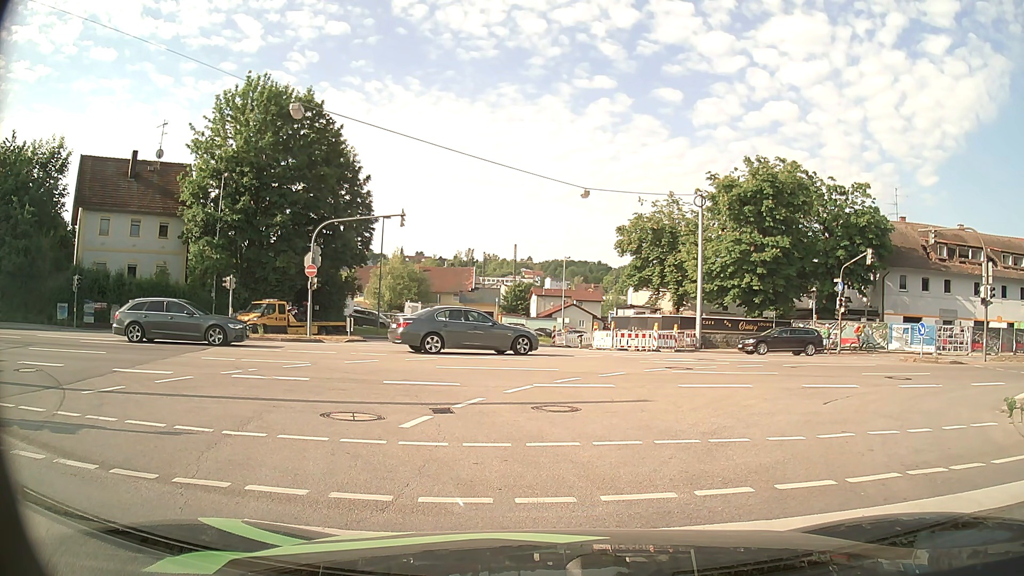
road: primary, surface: asphalt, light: Day
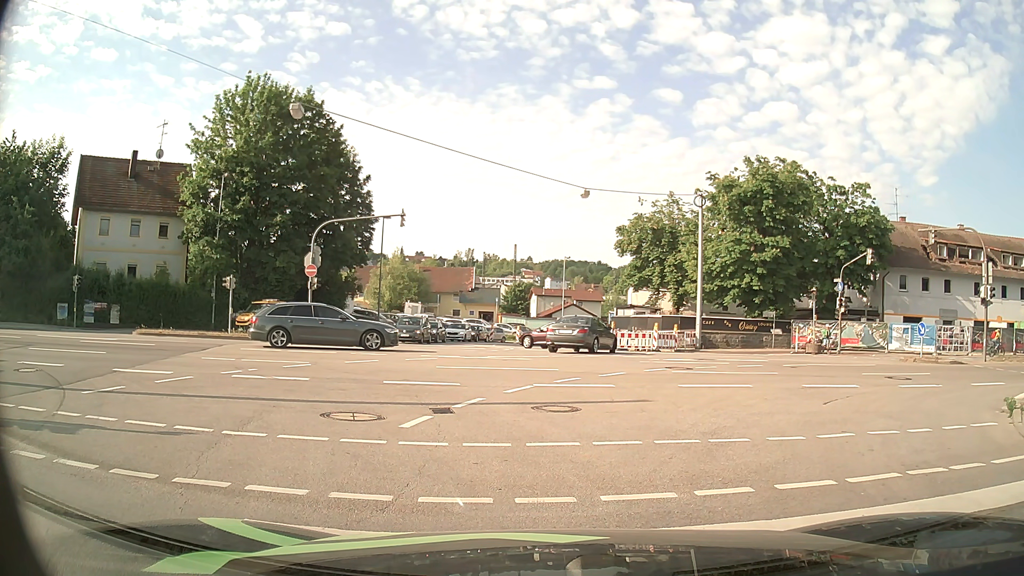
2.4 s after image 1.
(0.0, 0.0) m; 0°
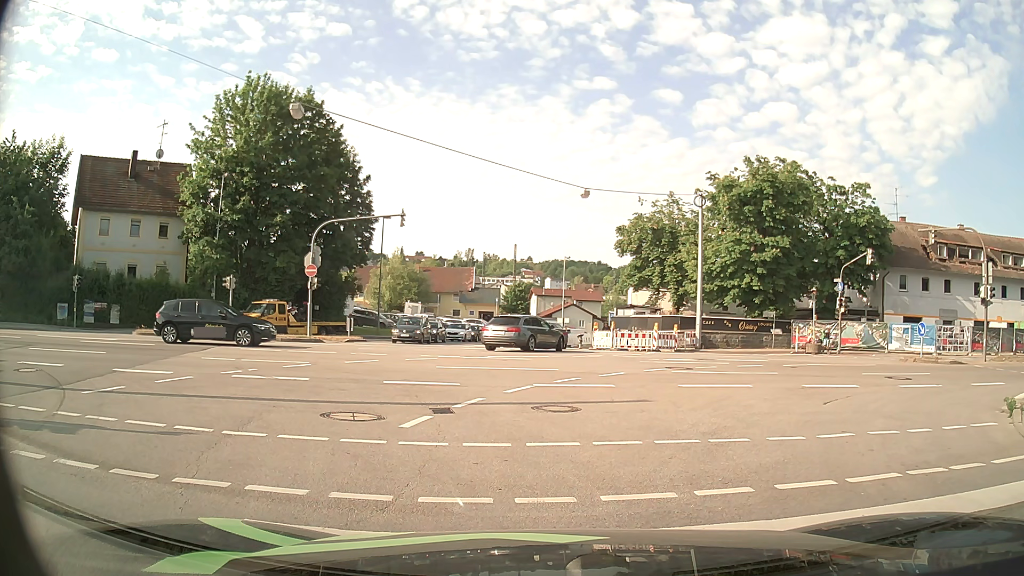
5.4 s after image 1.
(0.0, 0.0) m; 0°
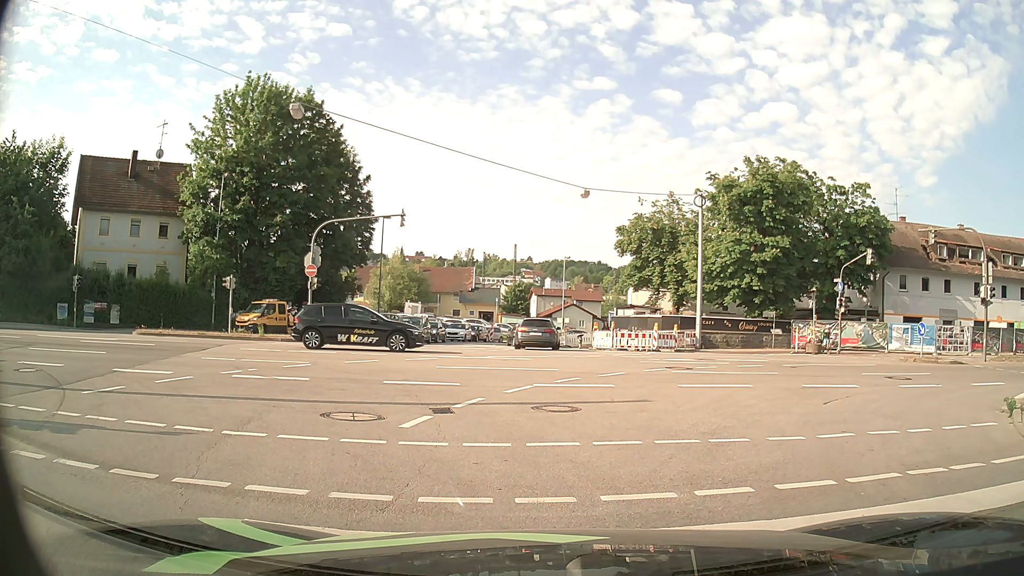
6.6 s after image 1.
(0.0, 0.0) m; 0°
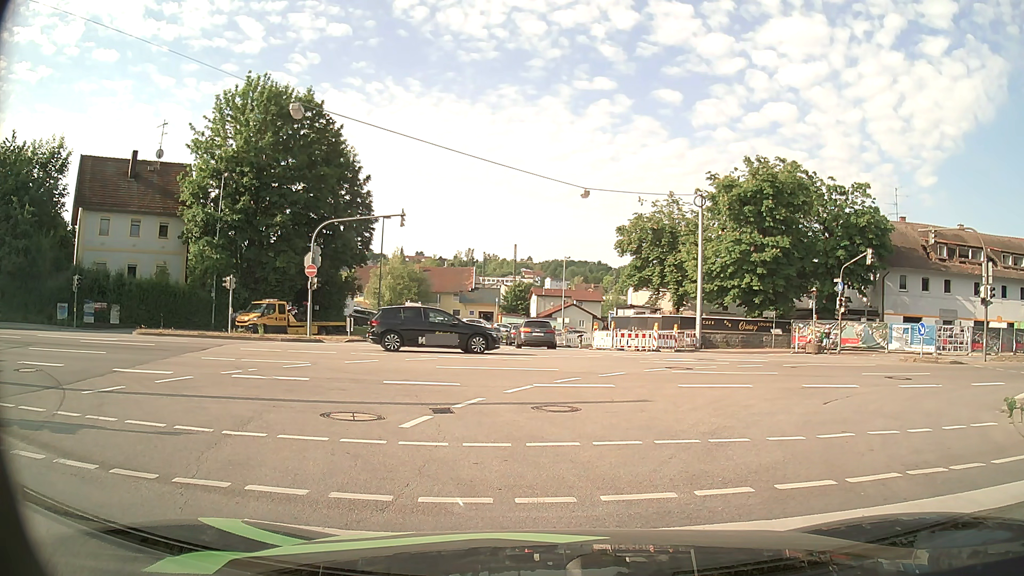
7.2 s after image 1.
(0.0, 0.0) m; 0°
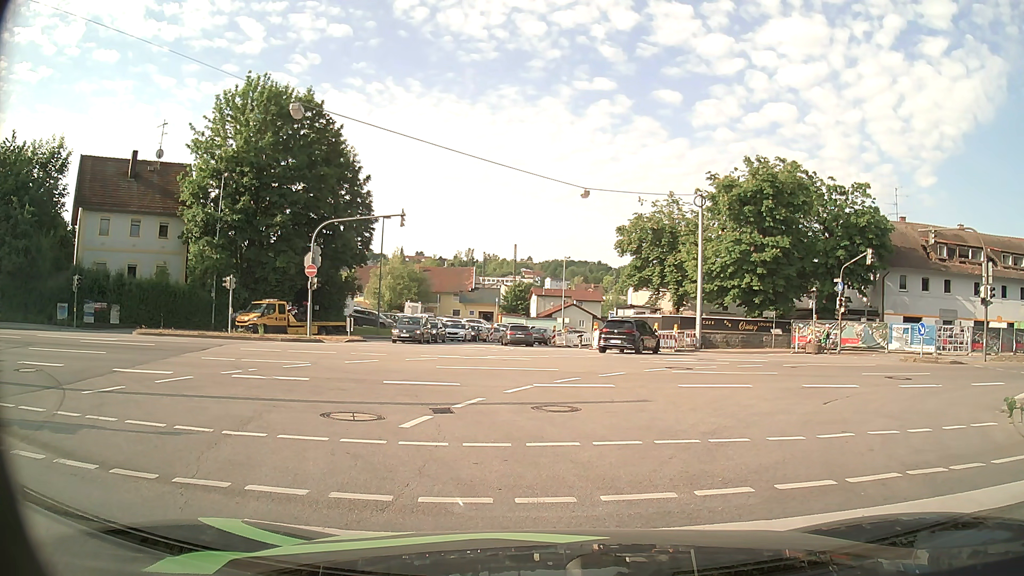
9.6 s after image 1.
(0.0, 0.0) m; 0°
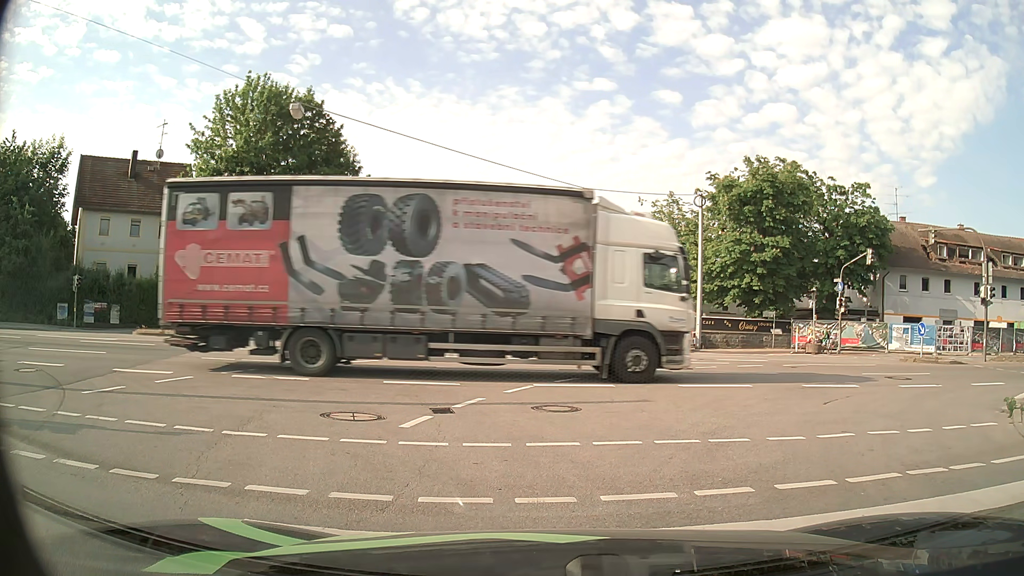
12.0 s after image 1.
(0.0, 0.0) m; 0°
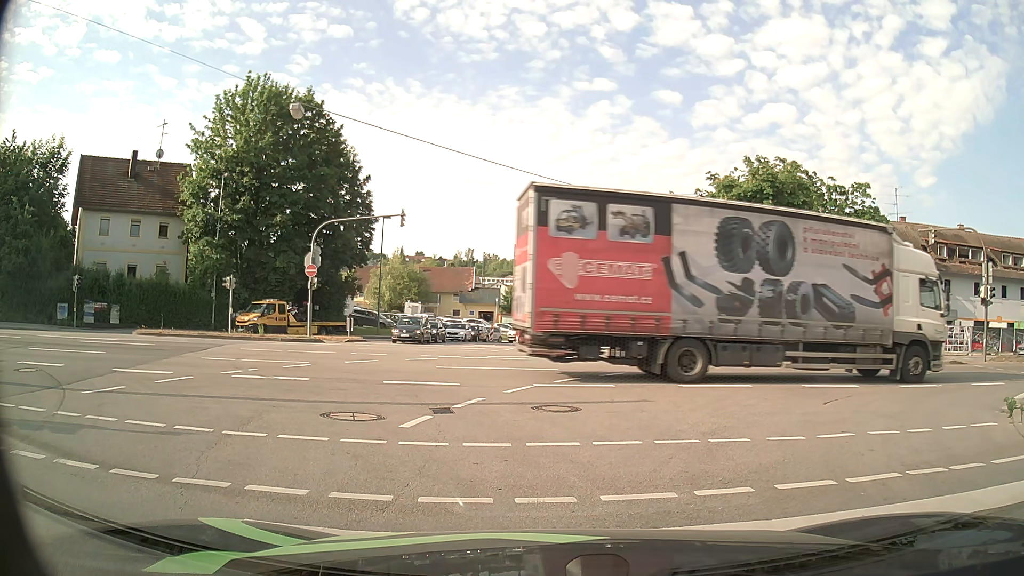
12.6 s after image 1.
(0.0, 0.0) m; 0°
(0, +10) (0, +20) (-1, +30) (-2, +40) (-4, +50) (-4, +60) (0, +69) (+7, +77) (+14, +84) (+20, +92) m
